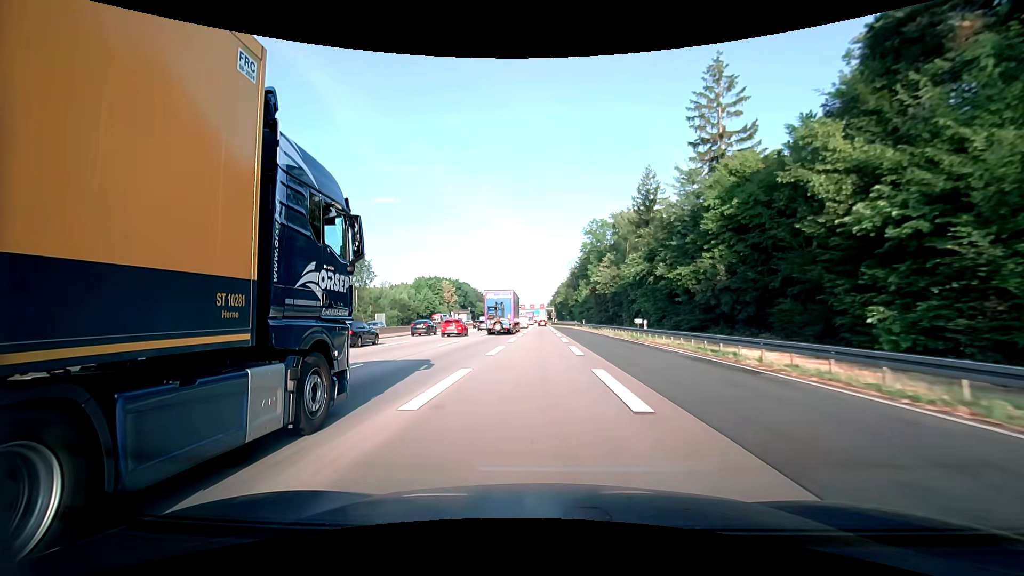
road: motorway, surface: asphalt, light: Day
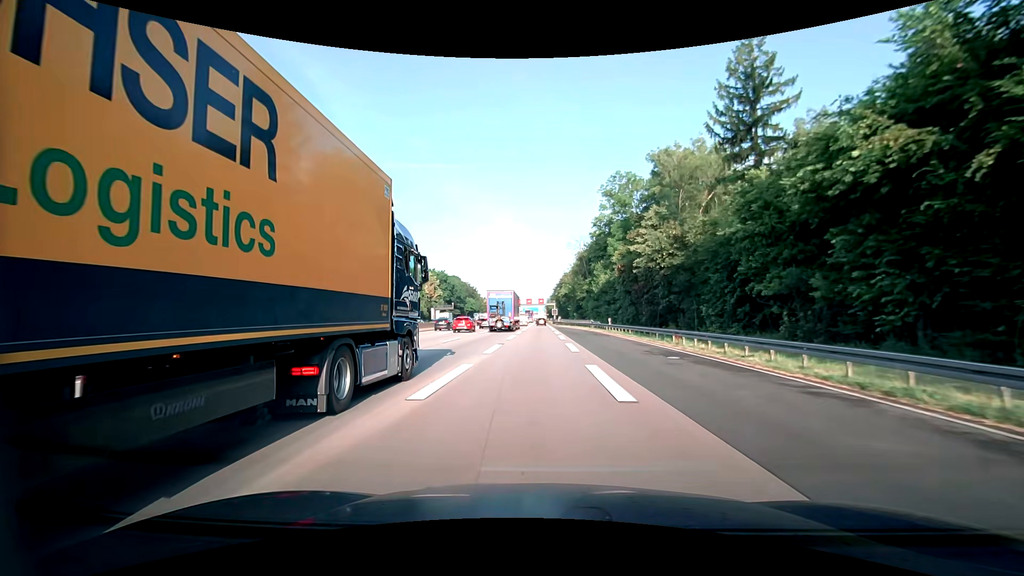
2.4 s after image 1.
(-0.1, +34.5) m; 0°
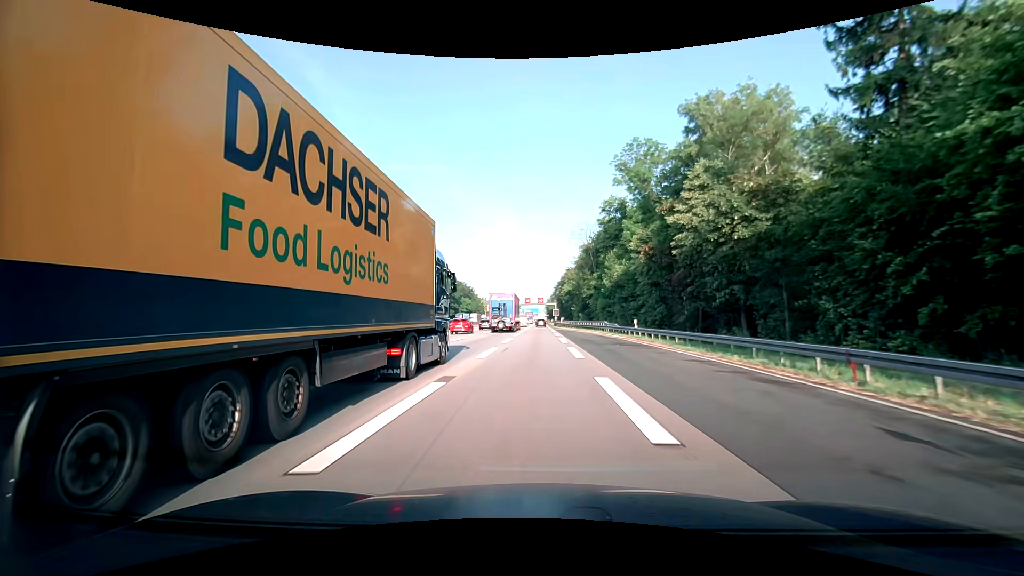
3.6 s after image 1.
(0.0, +14.7) m; 0°
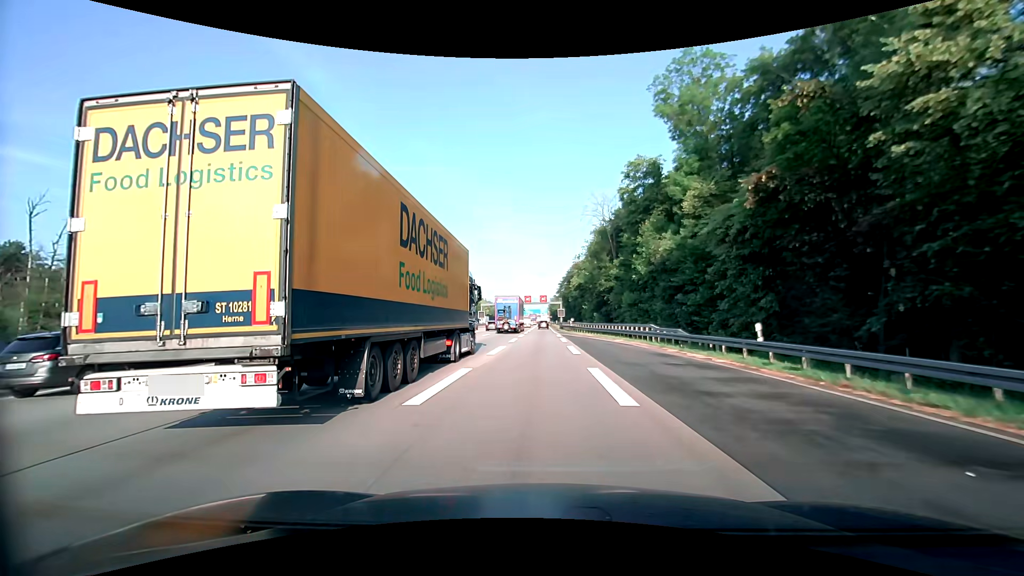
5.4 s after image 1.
(0.0, +21.1) m; 0°
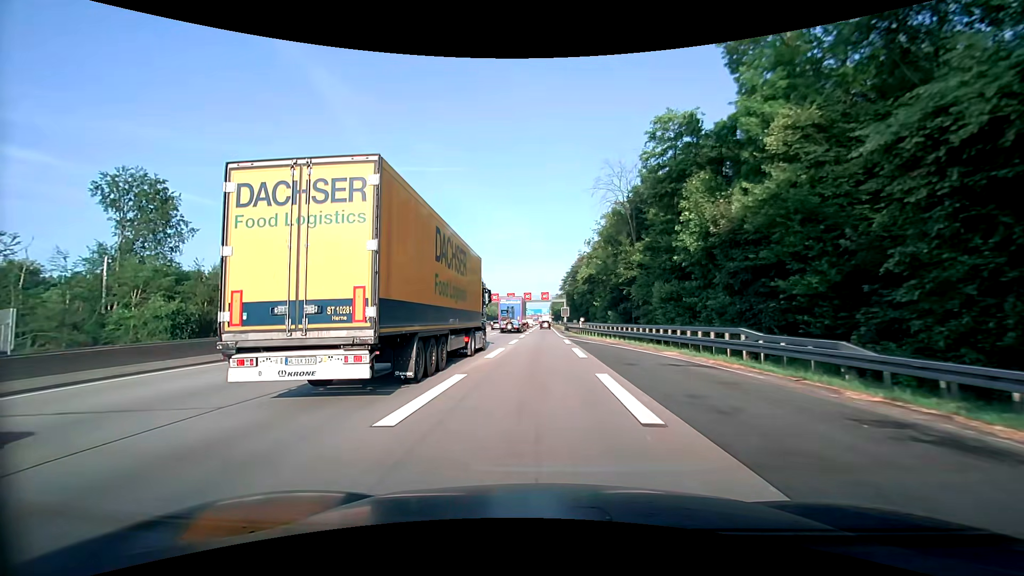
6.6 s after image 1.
(-0.2, +13.8) m; -1°
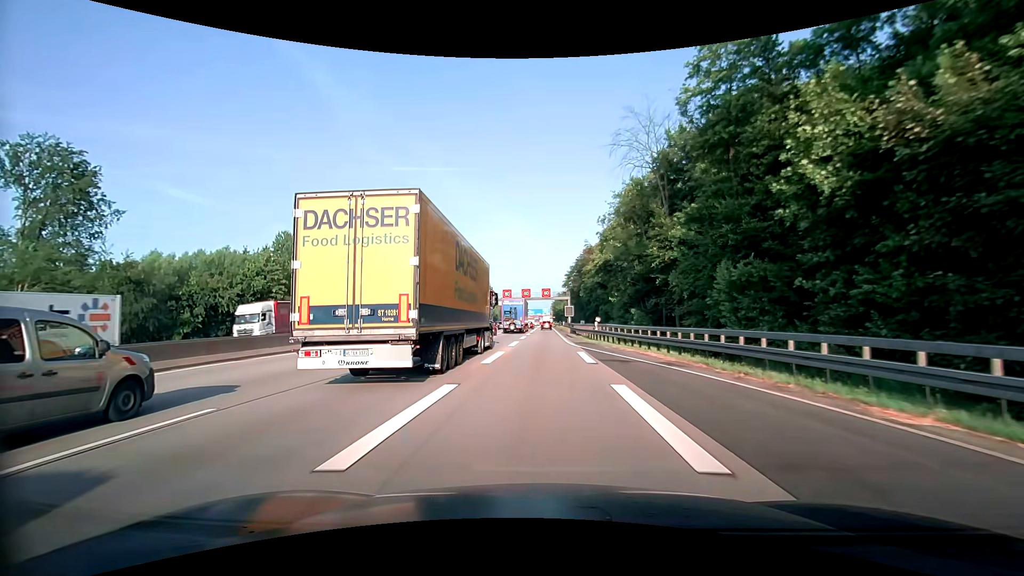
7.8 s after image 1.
(0.0, +13.9) m; 0°
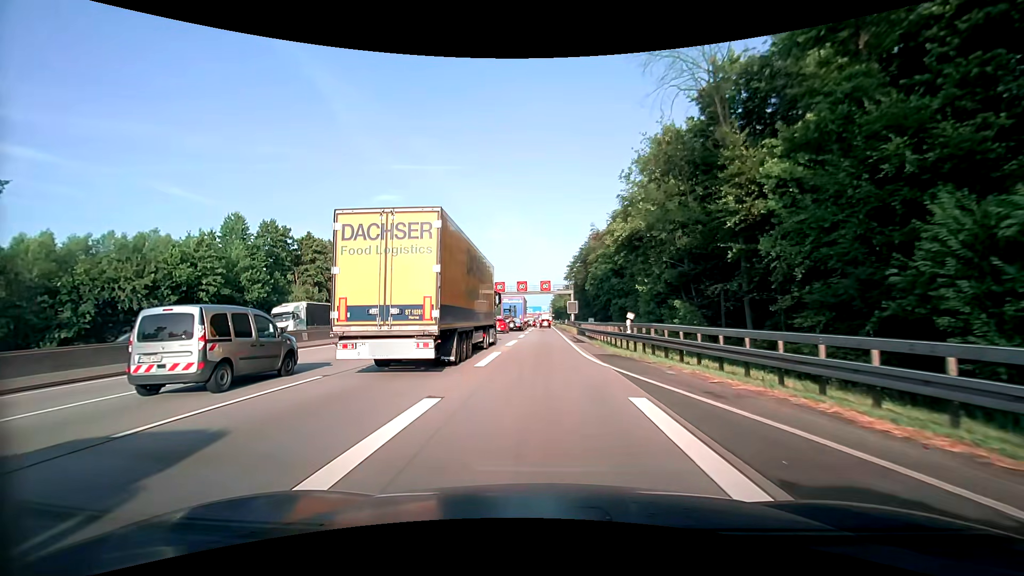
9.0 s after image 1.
(+0.1, +13.9) m; 0°
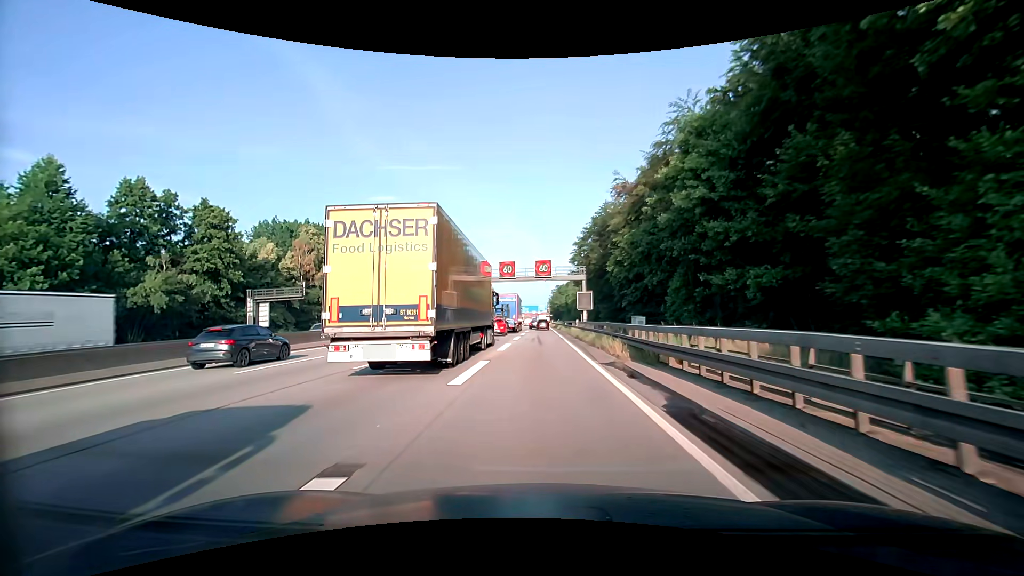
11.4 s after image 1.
(+0.1, +28.1) m; +1°
(0, +10) (0, +20) (0, +30) (0, +40) (0, +50) (0, +60) (0, +70) (0, +80) (0, +90) (0, +100) m
